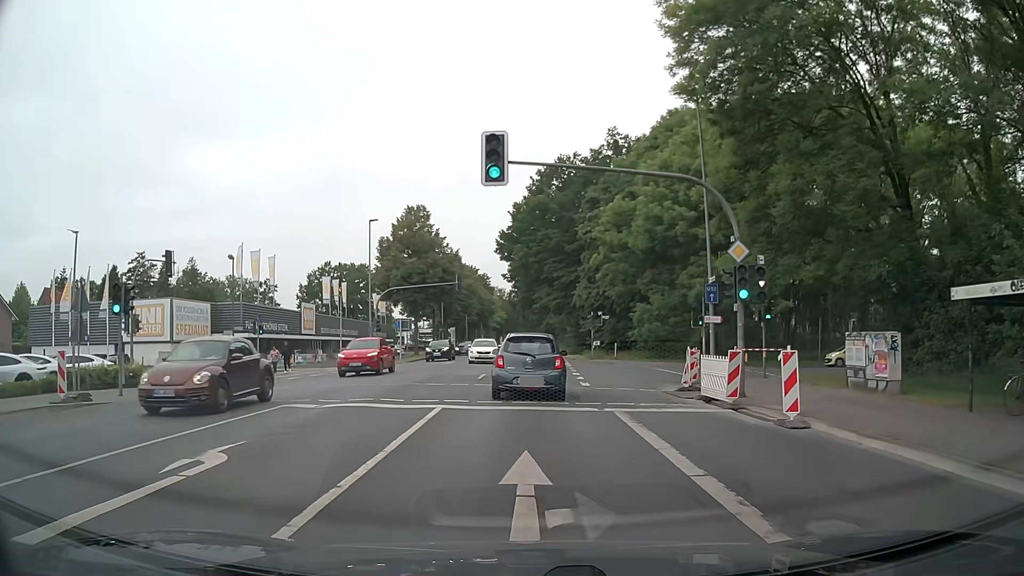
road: secondary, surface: asphalt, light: Day
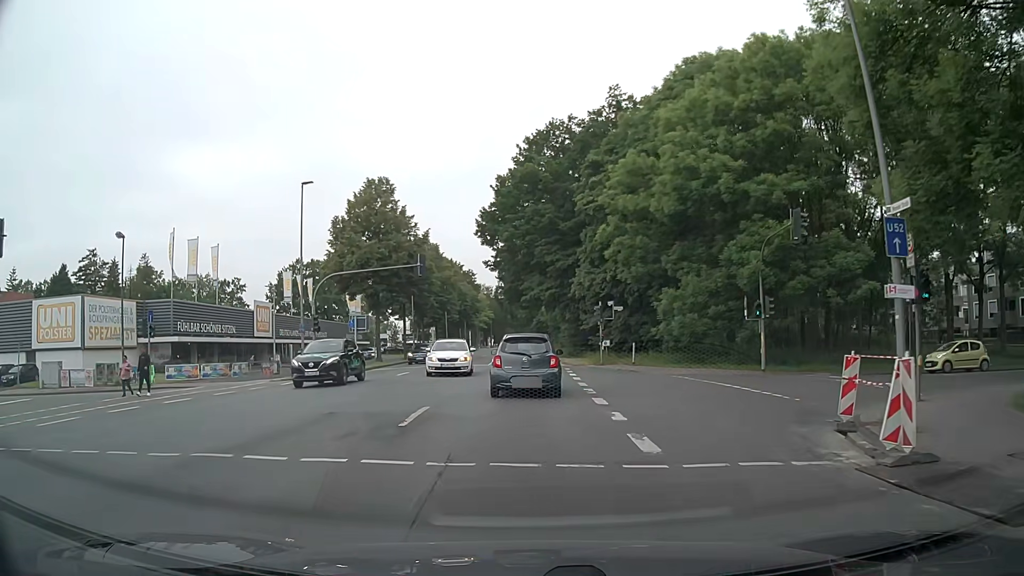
(+0.3, +12.9) m; +2°
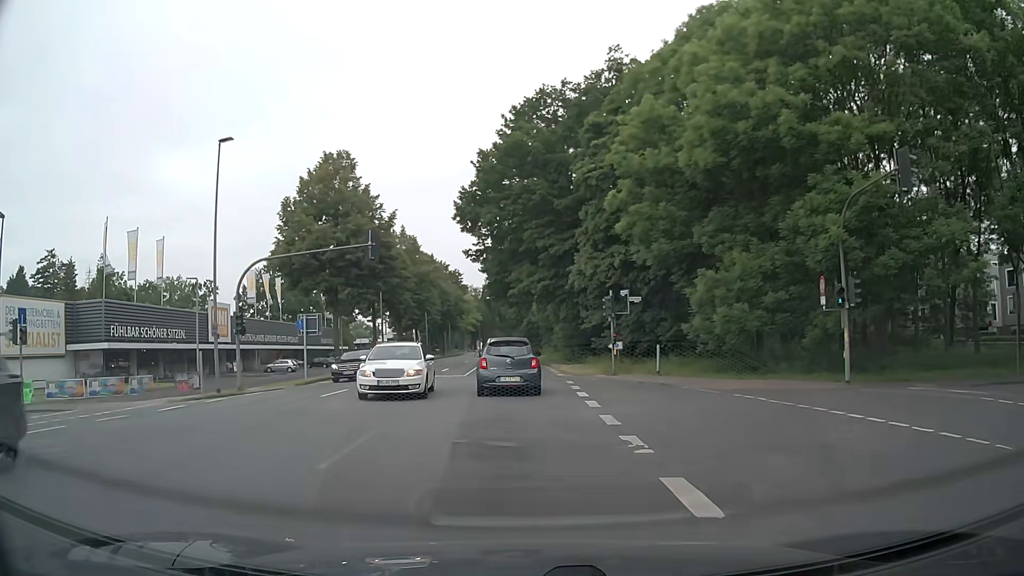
(0.0, +9.5) m; 0°
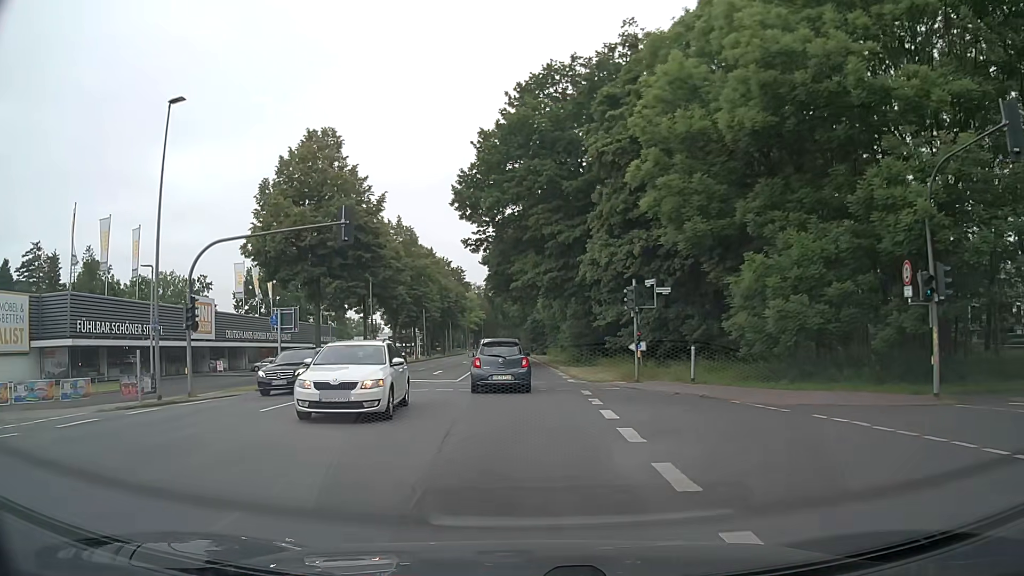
(0.0, +5.1) m; 0°
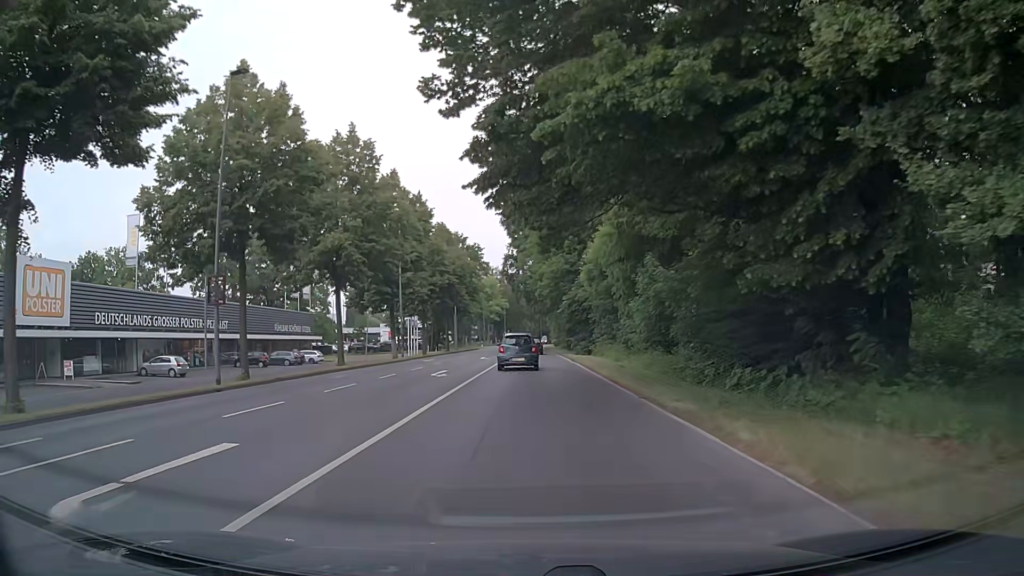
(-0.6, +28.8) m; -2°
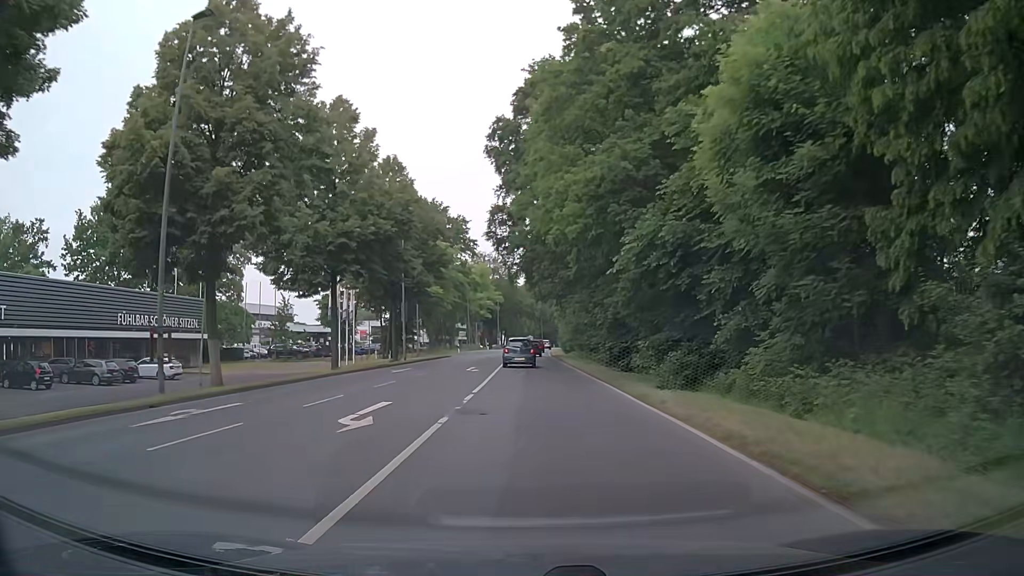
(-0.1, +33.8) m; -1°
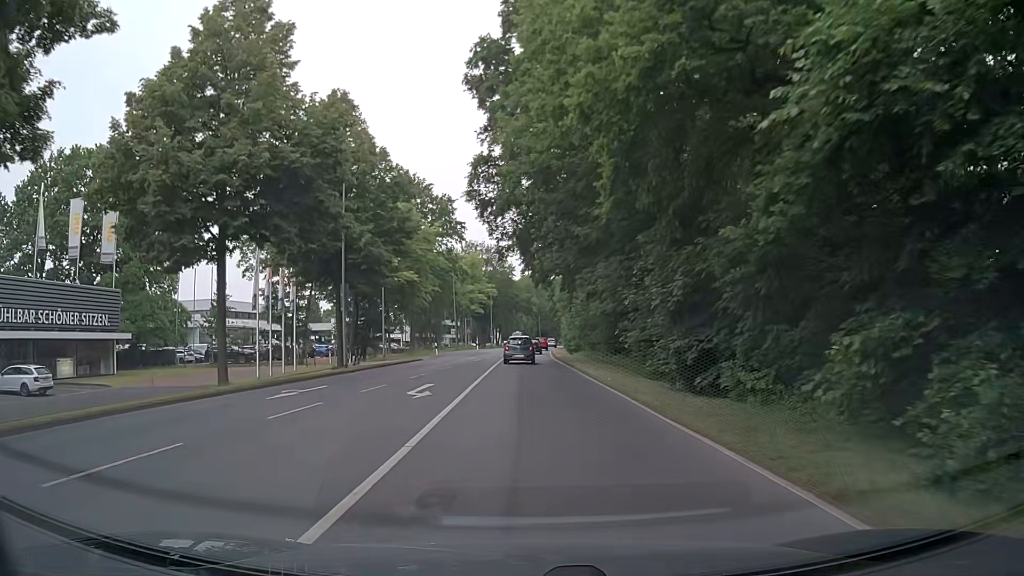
(+0.4, +14.5) m; +1°
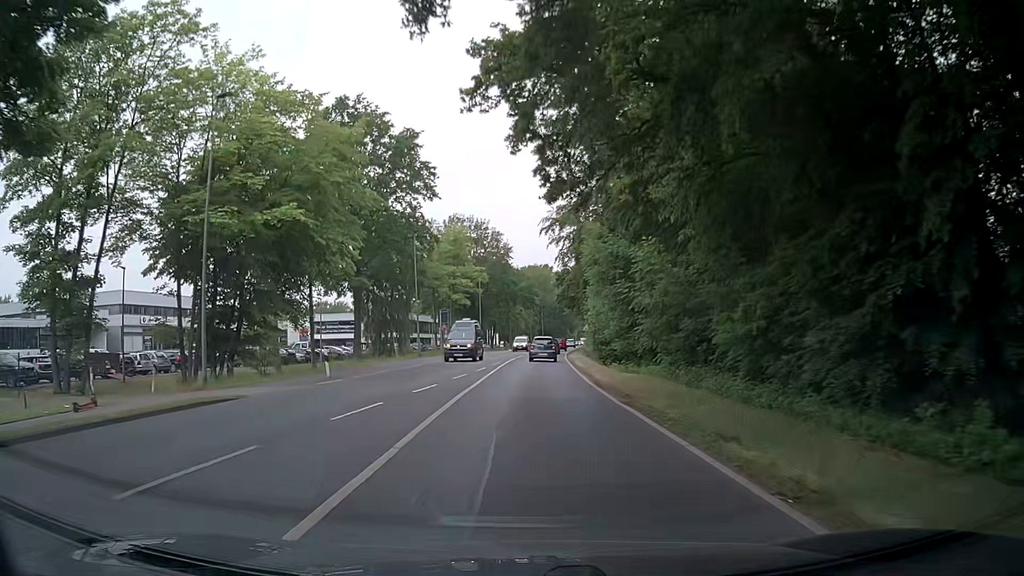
(0.0, +30.2) m; 0°
(0, +10) (0, +20) (+1, +30) (+1, +40) (+2, +50) (+2, +60) (+3, +70) (+4, +80) (+4, +90) (+5, +100) m
